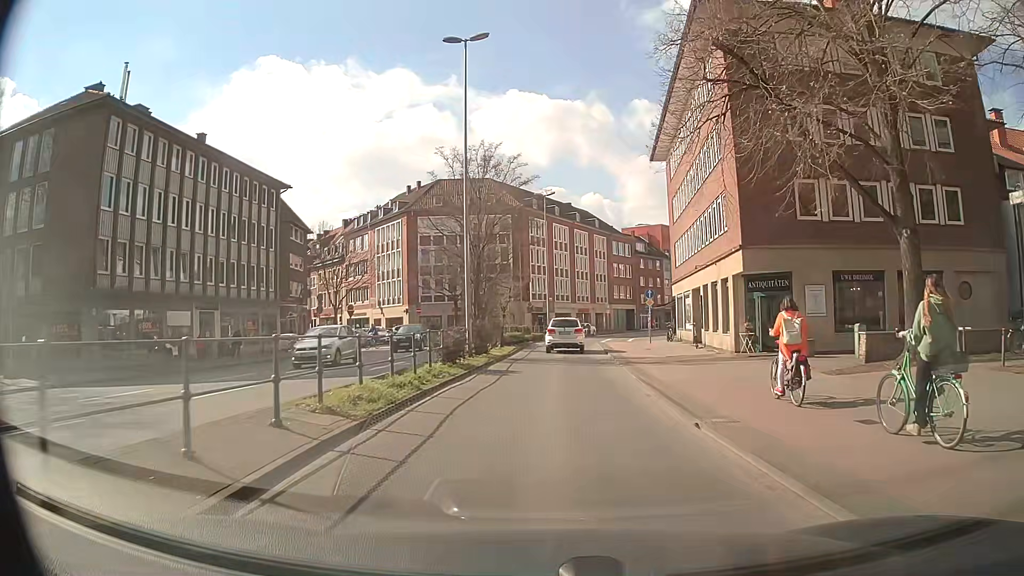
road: secondary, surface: asphalt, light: Day
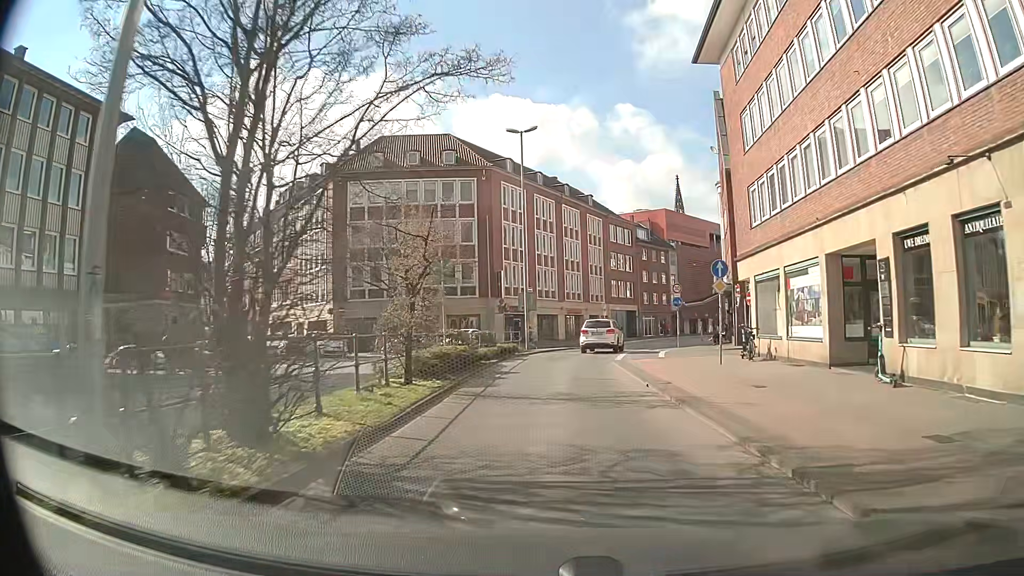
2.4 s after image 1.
(+0.2, +20.8) m; +2°
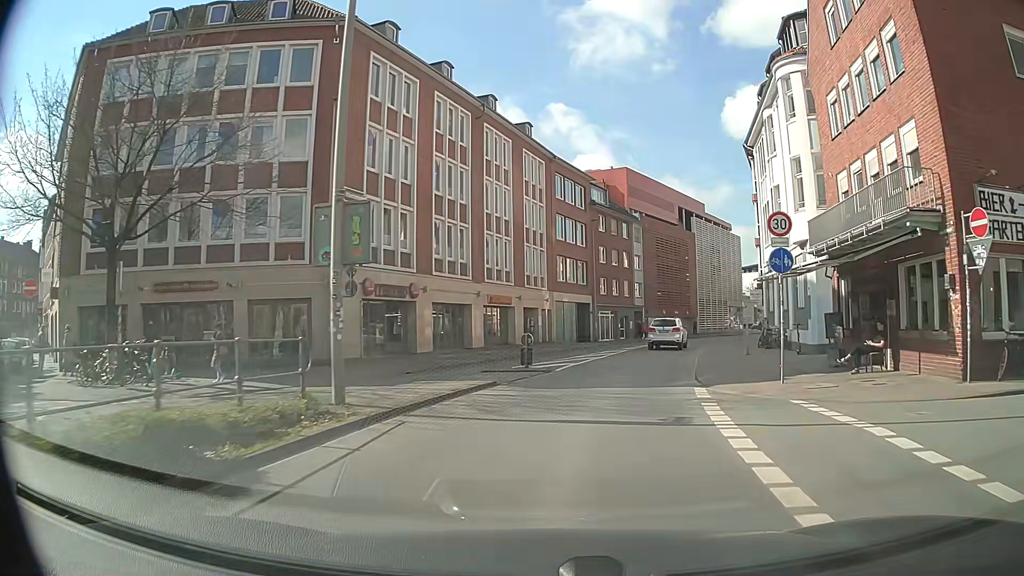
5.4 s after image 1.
(+0.9, +26.6) m; +5°
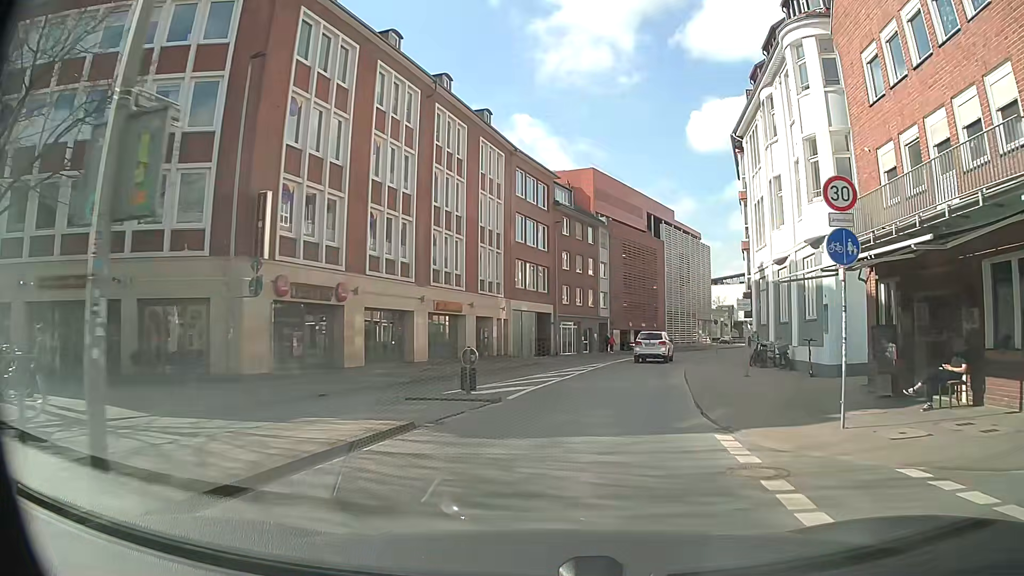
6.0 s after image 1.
(+0.2, +5.3) m; +4°
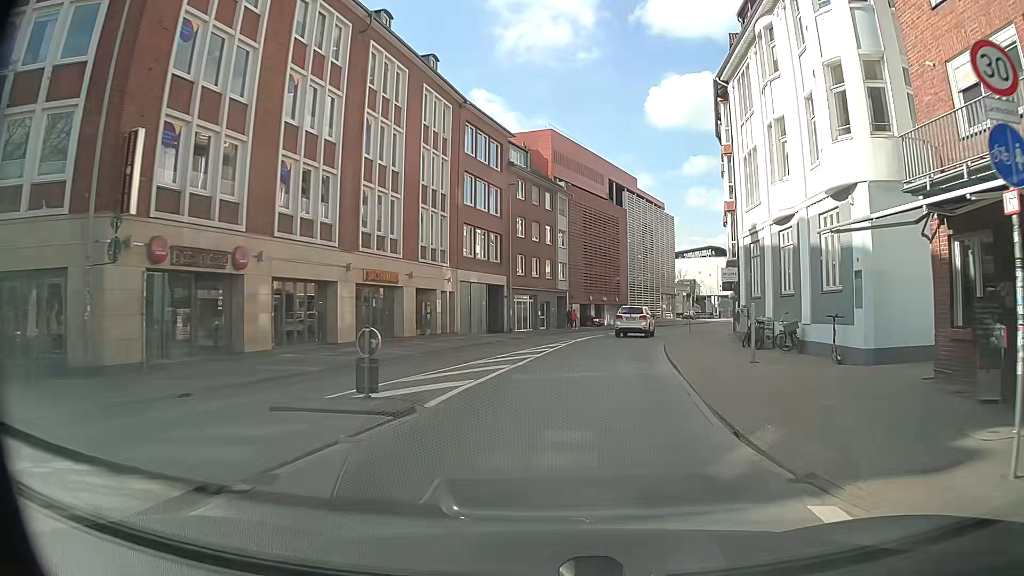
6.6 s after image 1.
(+0.2, +5.3) m; +4°
(+1, +10) (+2, +20) (+4, +30) (+6, +39) (+9, +49) (+13, +58) (+17, +67) (+21, +76) (+26, +85) (+30, +94) m
